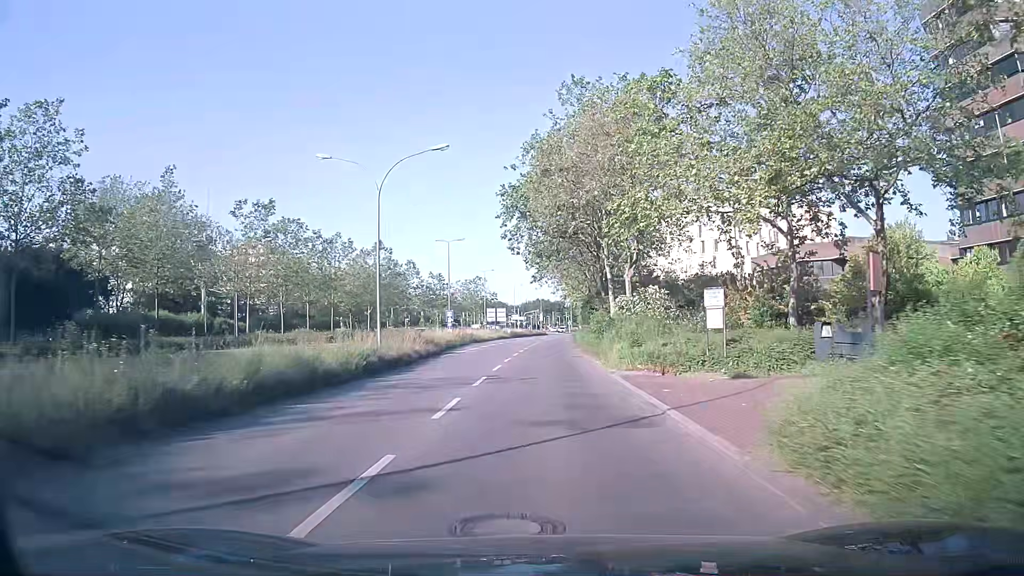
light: Day
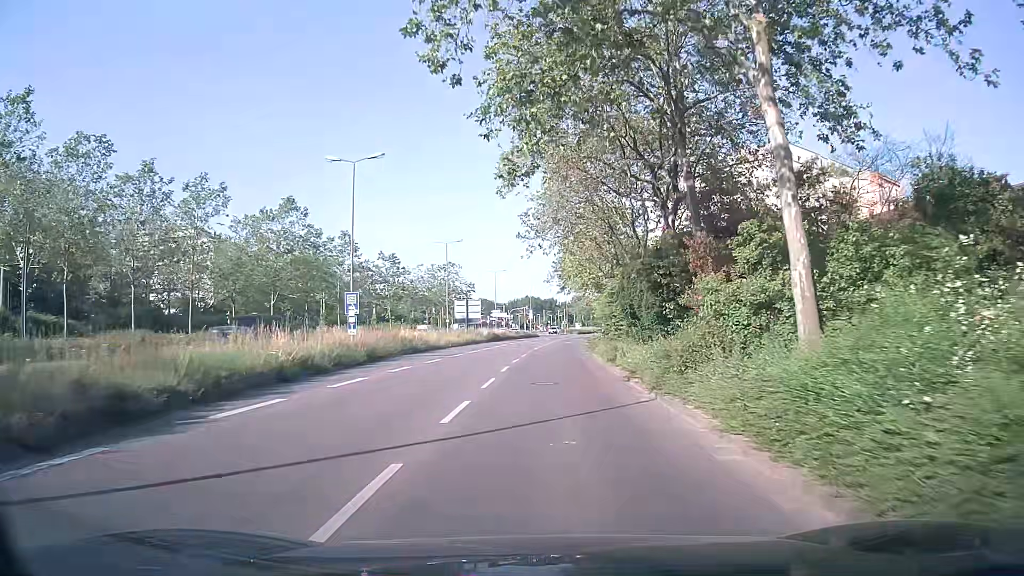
(+0.4, +30.5) m; +2°
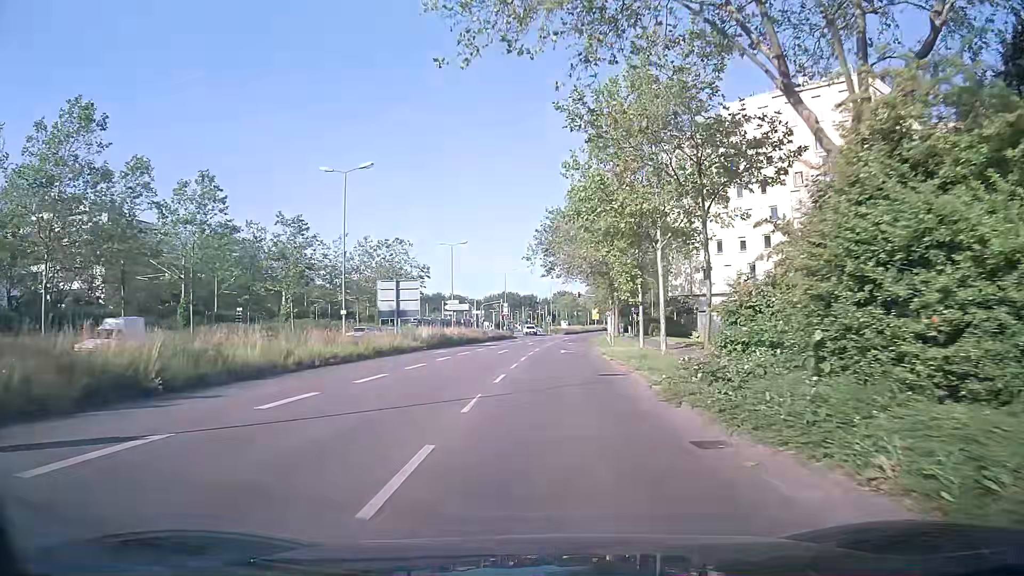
(+0.2, +28.9) m; 0°
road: secondary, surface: asphalt
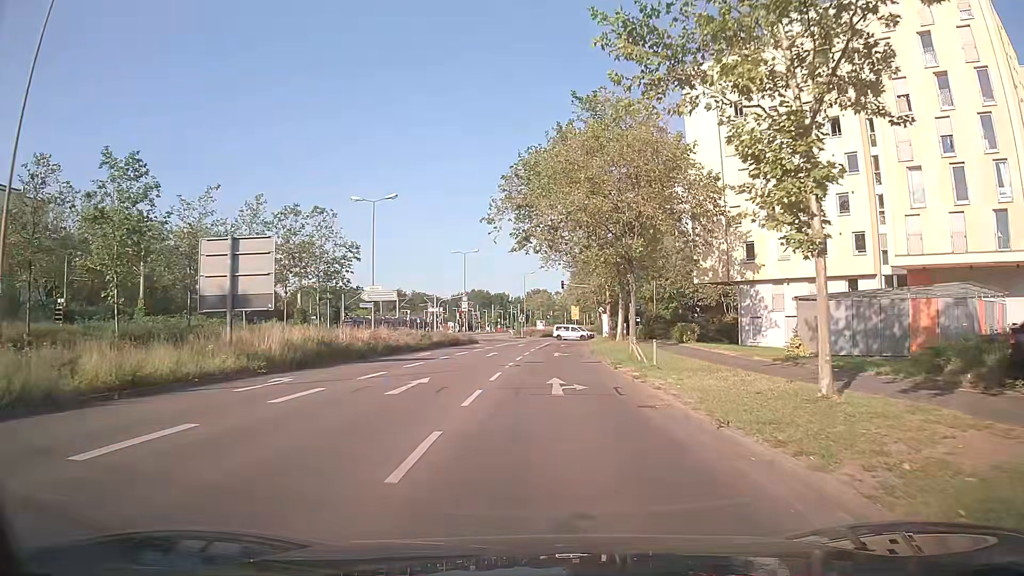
(+0.9, +22.8) m; +4°
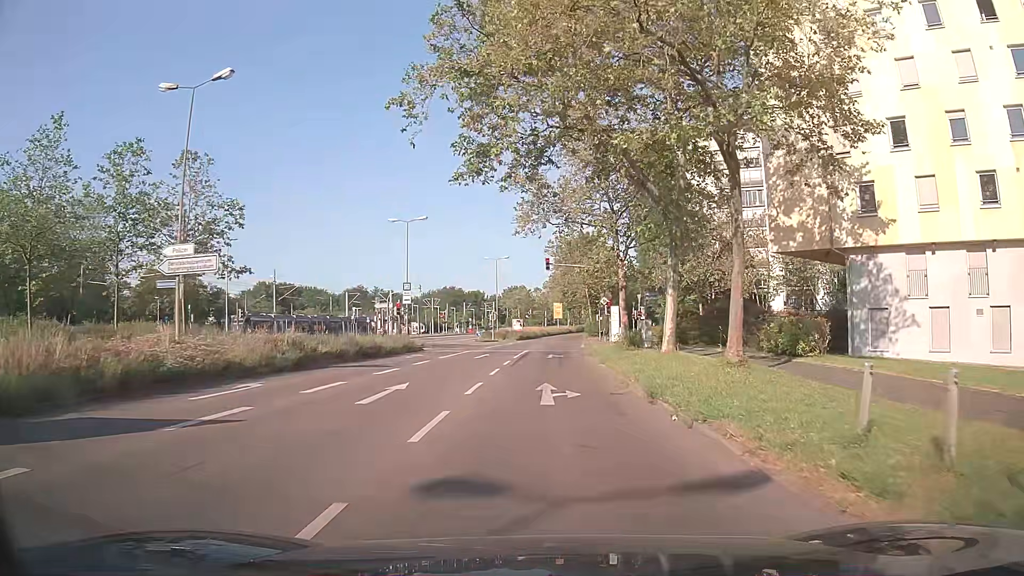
(+0.4, +21.5) m; +2°
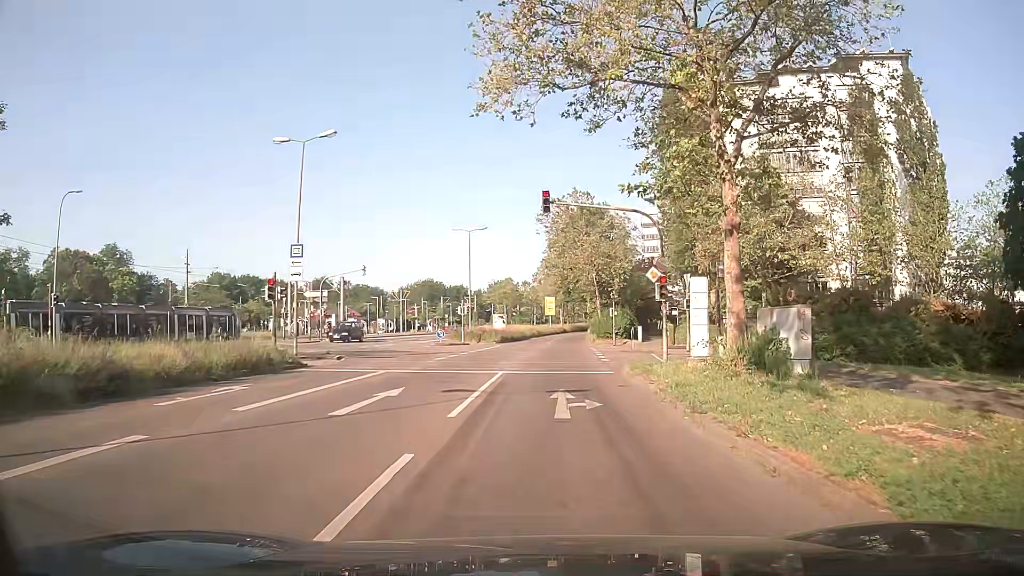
(0.0, +21.6) m; +1°
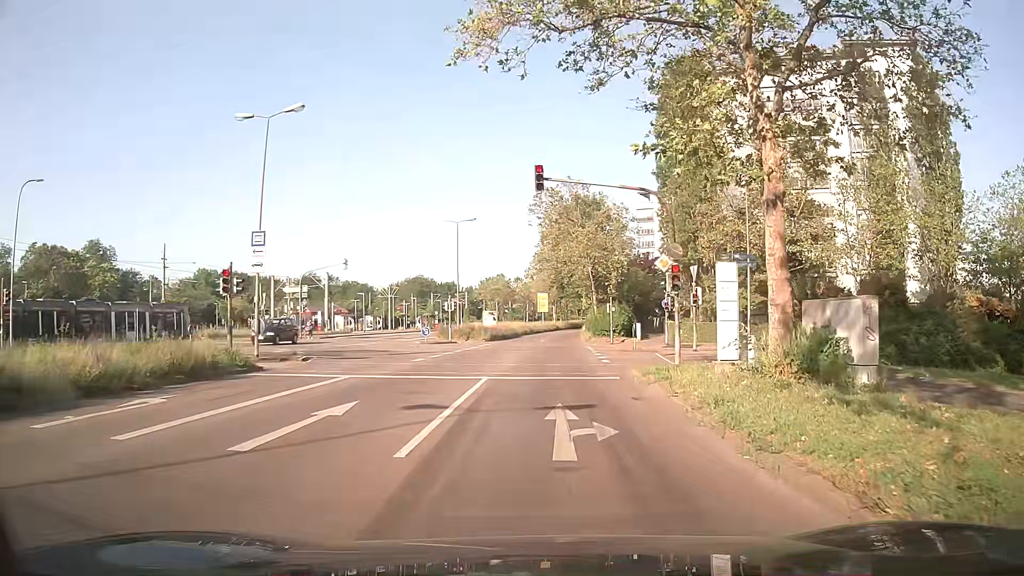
(0.0, +3.3) m; +2°
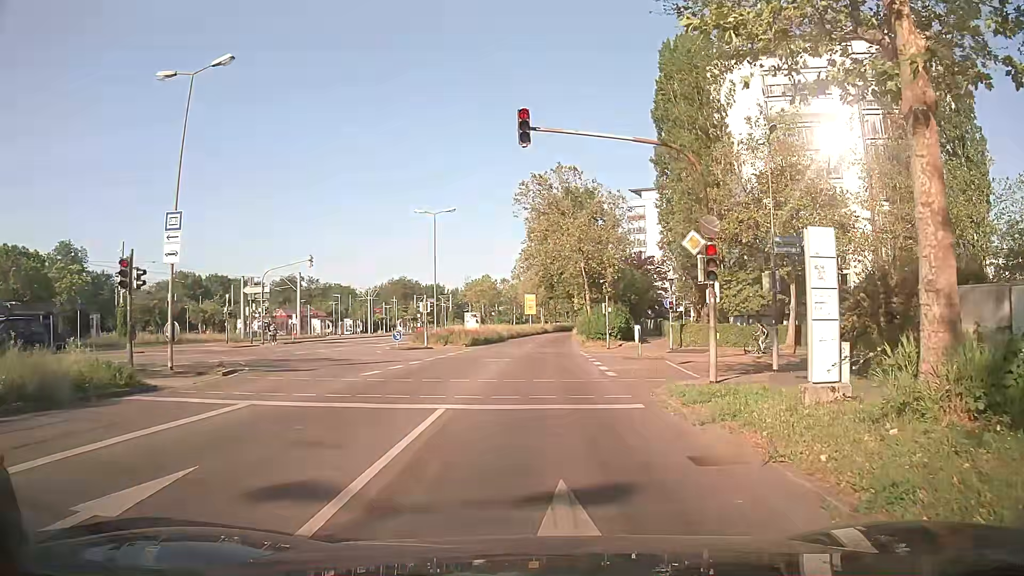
(-0.1, +5.5) m; 0°
